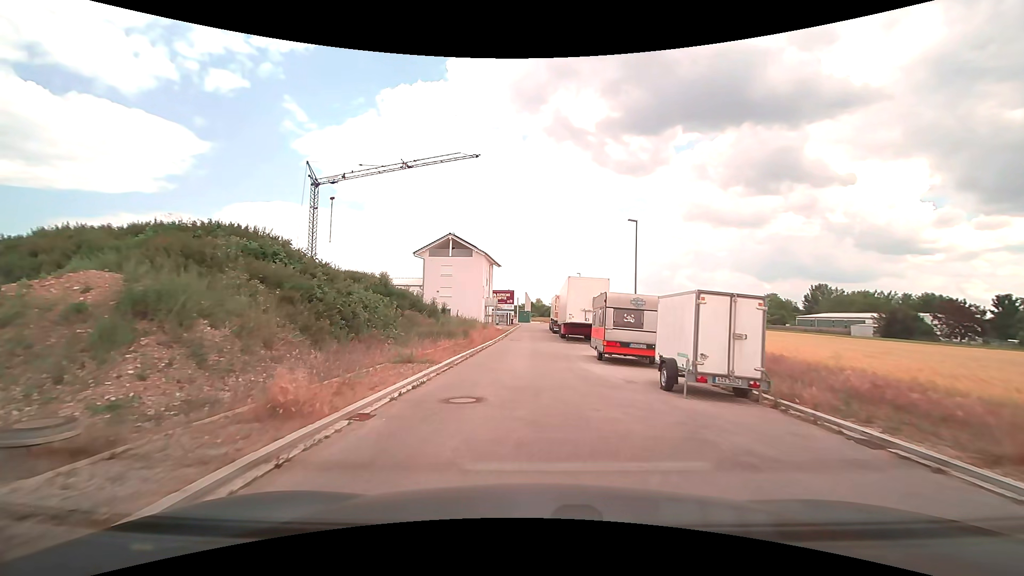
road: residential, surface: asphalt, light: Day
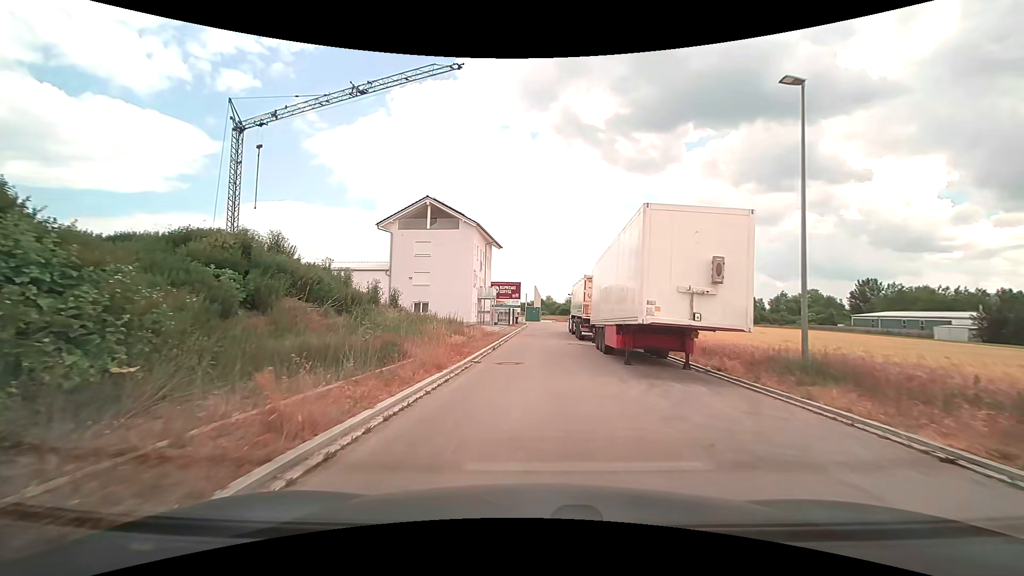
(-0.2, +19.3) m; -1°
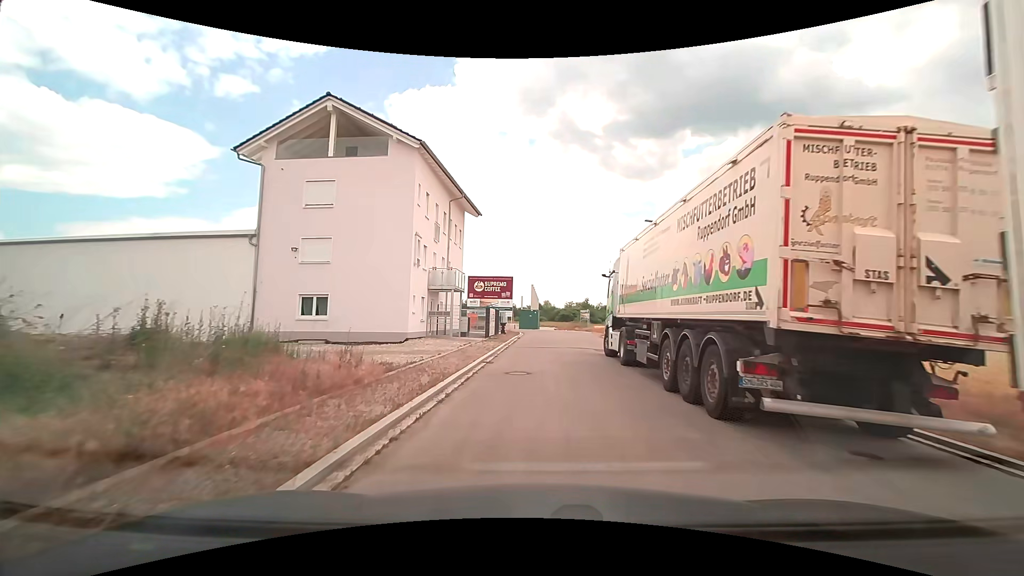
(+0.1, +22.3) m; +1°
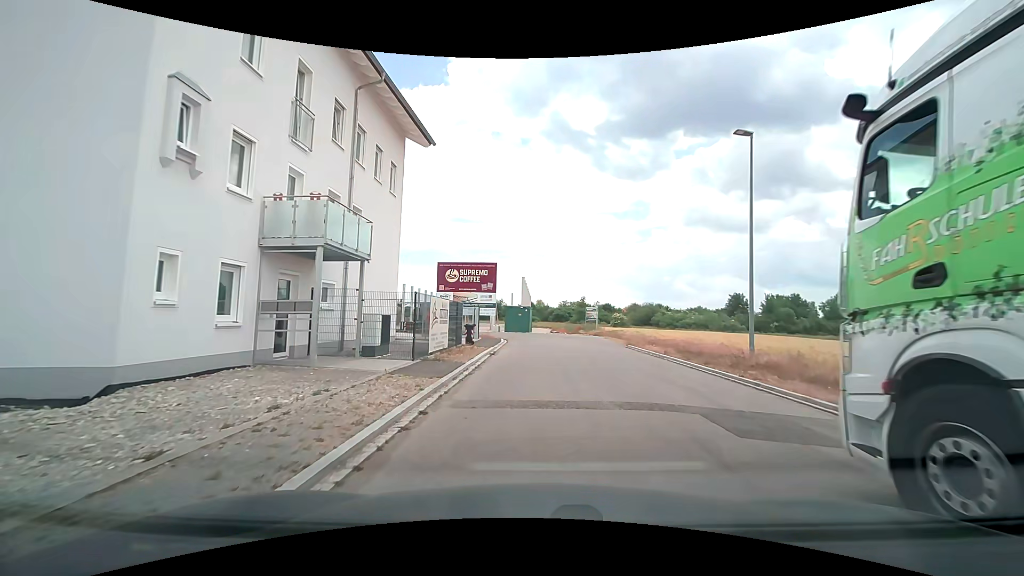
(0.0, +16.0) m; +1°
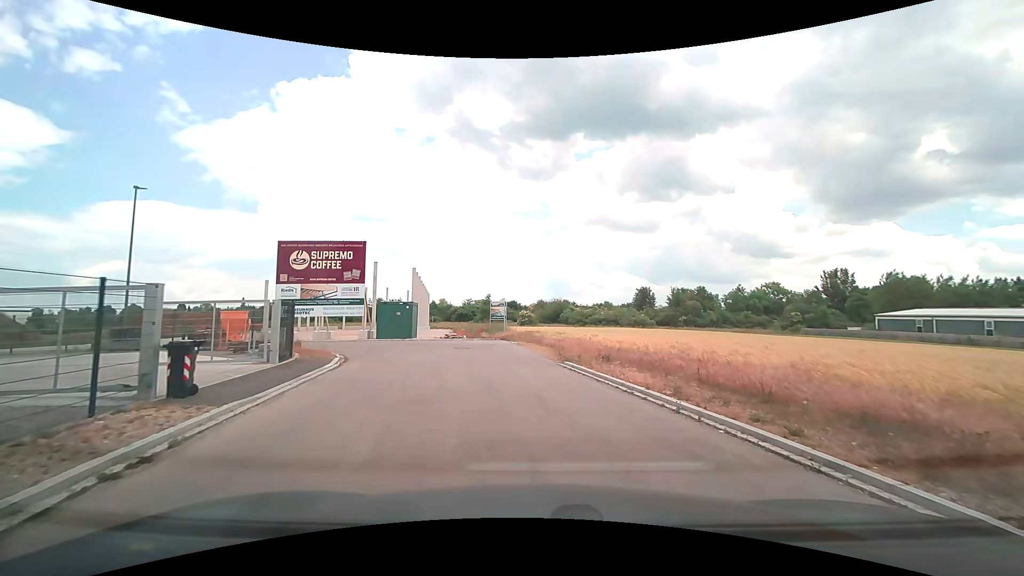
(+0.9, +13.5) m; +10°
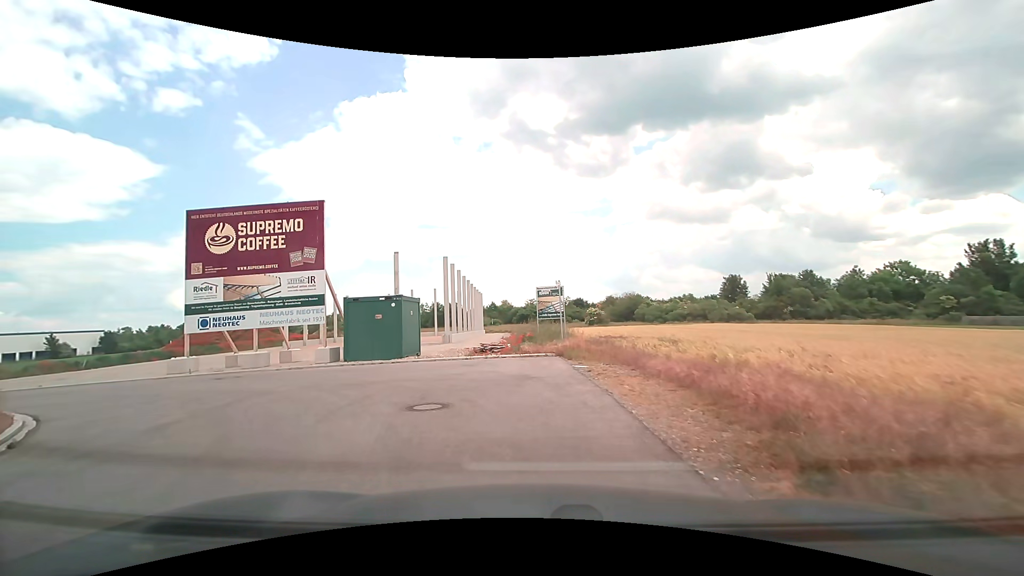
(-0.2, +15.3) m; -7°
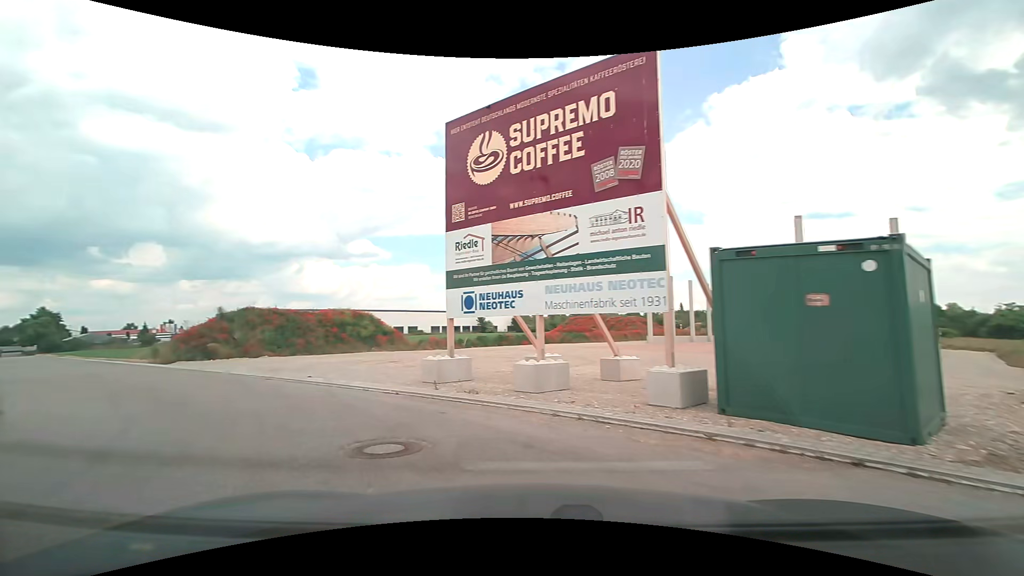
(-3.5, +12.7) m; -41°
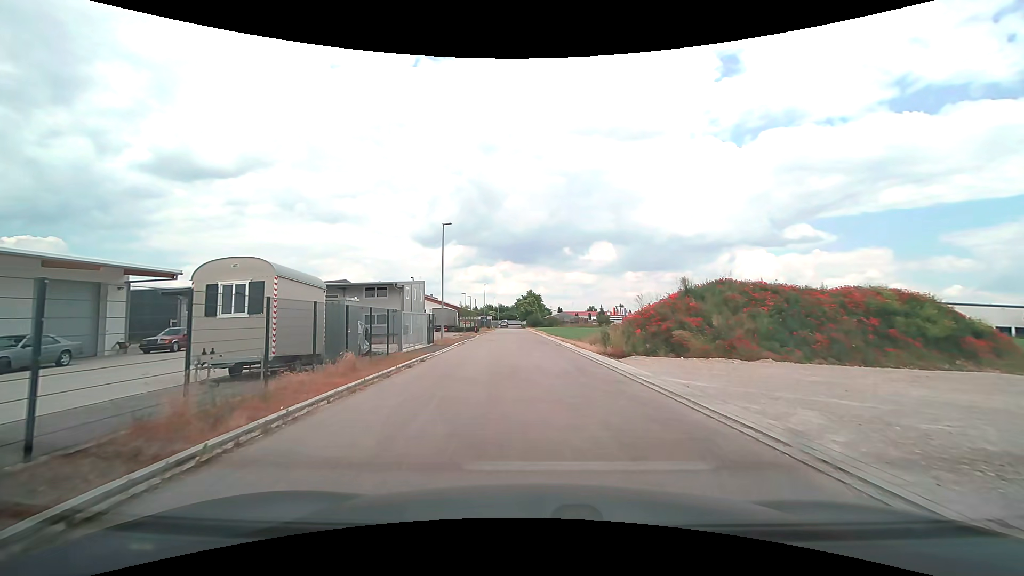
(-8.8, +13.8) m; -47°
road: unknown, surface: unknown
(0, +10) (0, +20) (0, +30) (-1, +40) (-1, +50) (-2, +60) (-2, +70) (-2, +80) (-3, +90) (-3, +100) m
